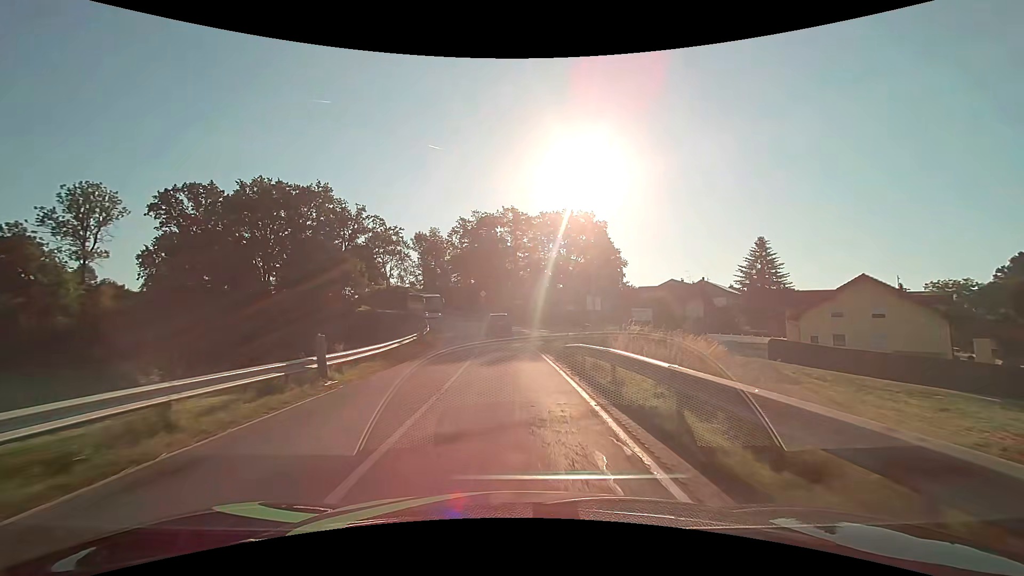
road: secondary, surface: asphalt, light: Day
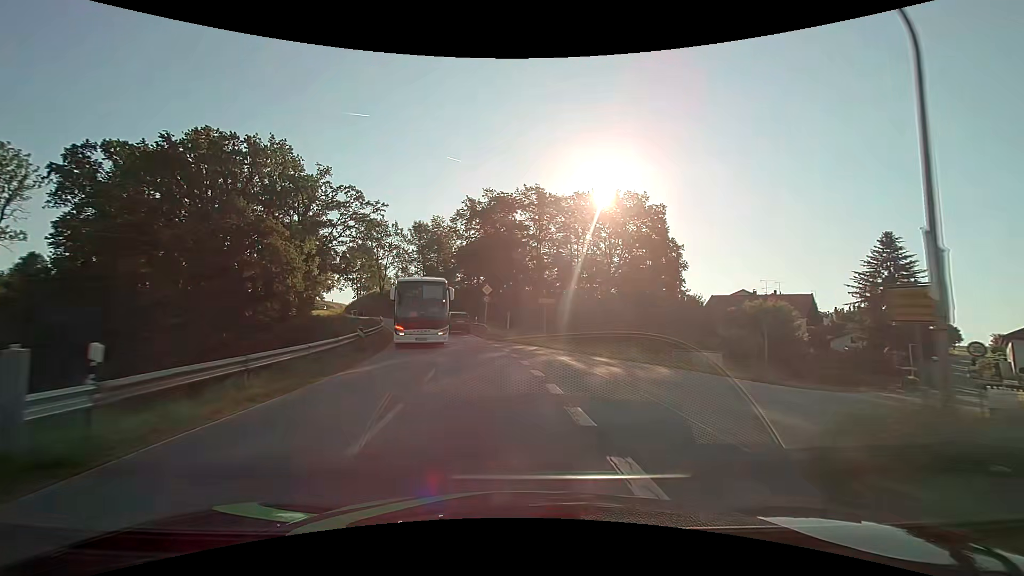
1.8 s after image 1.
(-0.5, +25.1) m; -2°
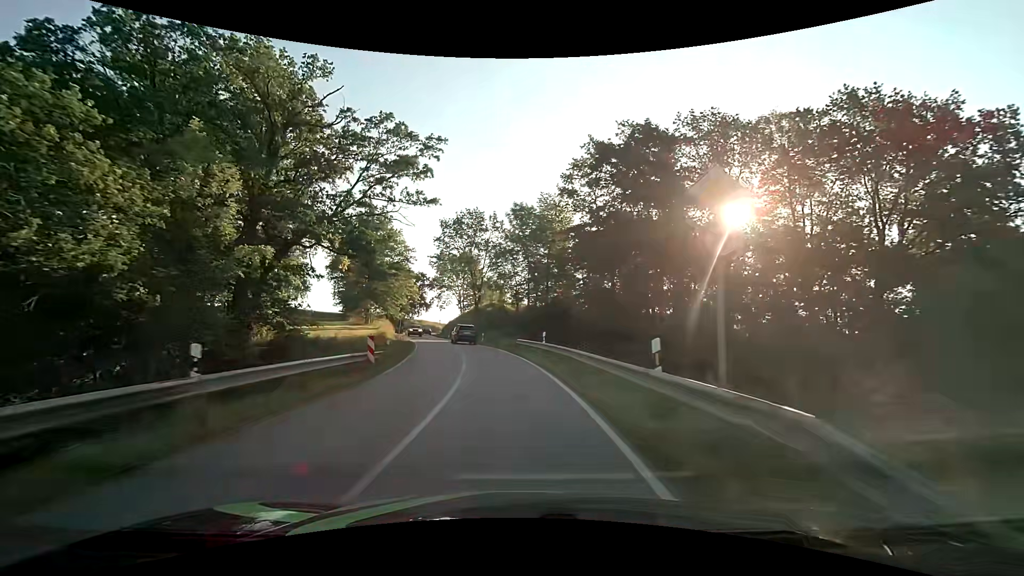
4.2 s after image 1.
(-3.1, +31.9) m; -14°
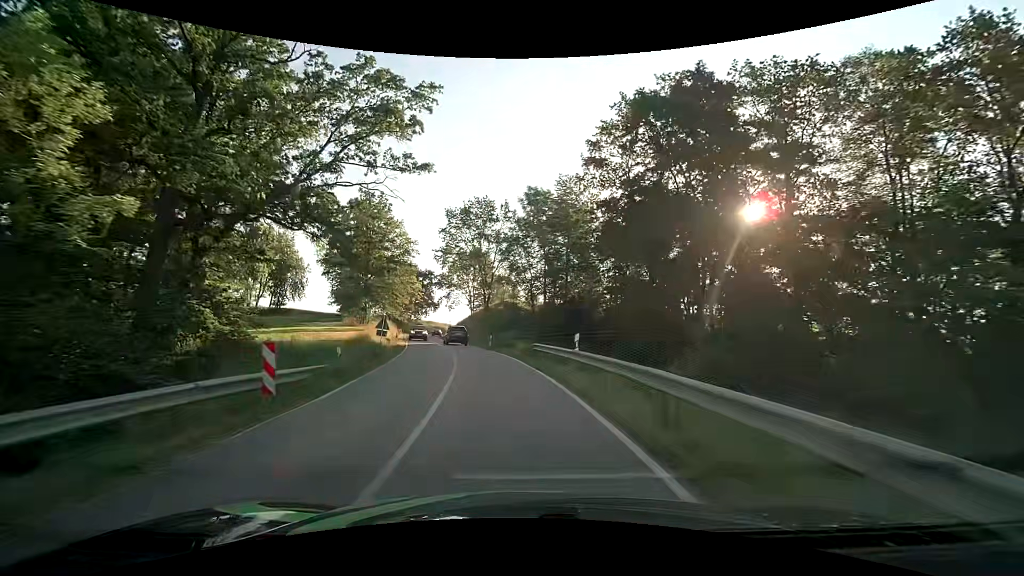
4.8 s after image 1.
(-0.1, +8.5) m; -2°
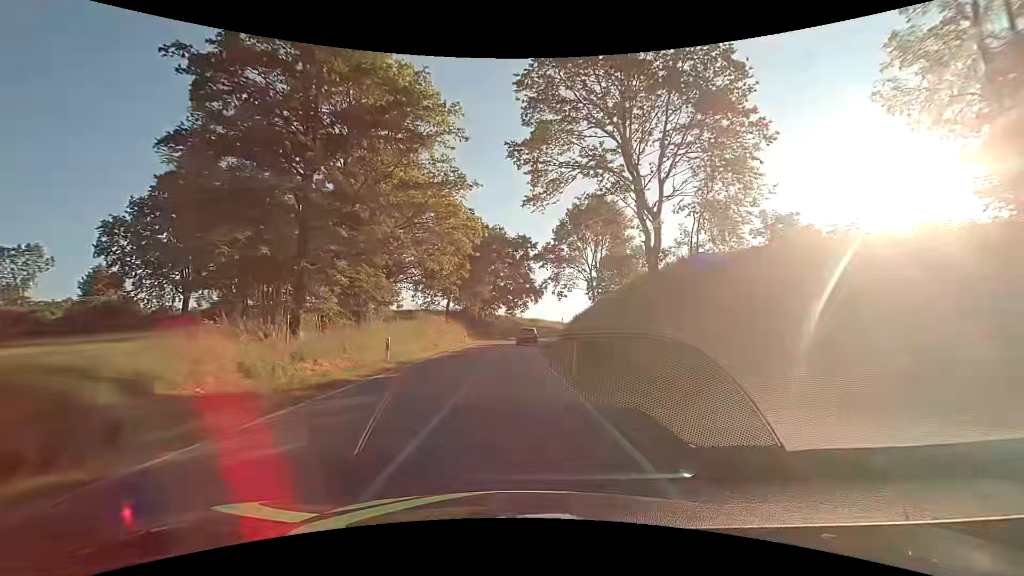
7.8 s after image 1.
(-5.4, +45.0) m; -12°
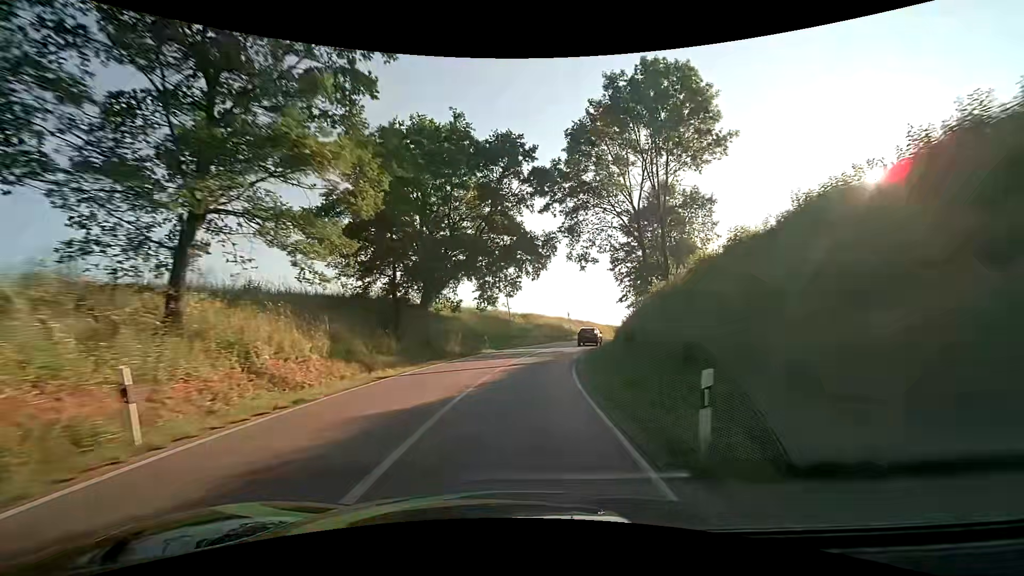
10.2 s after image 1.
(-0.4, +37.4) m; +1°
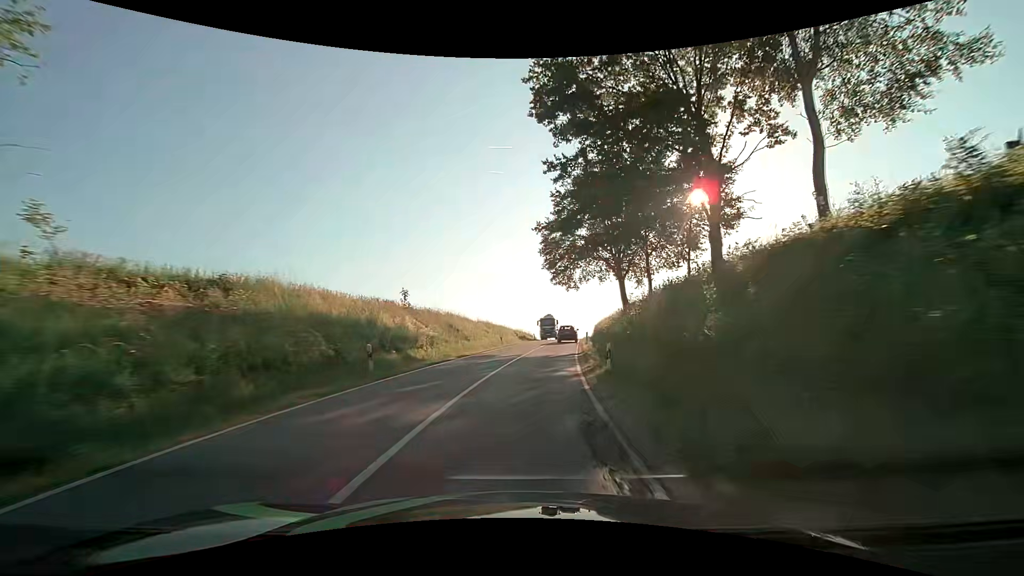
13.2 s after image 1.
(+5.5, +45.9) m; +15°
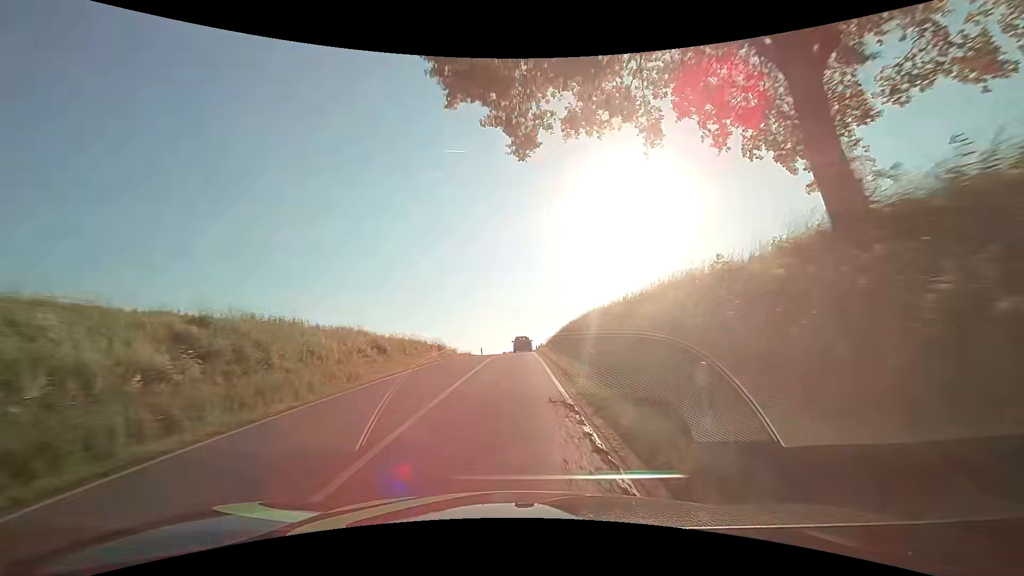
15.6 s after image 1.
(+3.4, +37.0) m; +8°
(0, +10) (0, +20) (0, +30) (-1, +40) (-1, +50) (-1, +60) (-1, +70) (-1, +80) (-1, +90) (-1, +100) m
